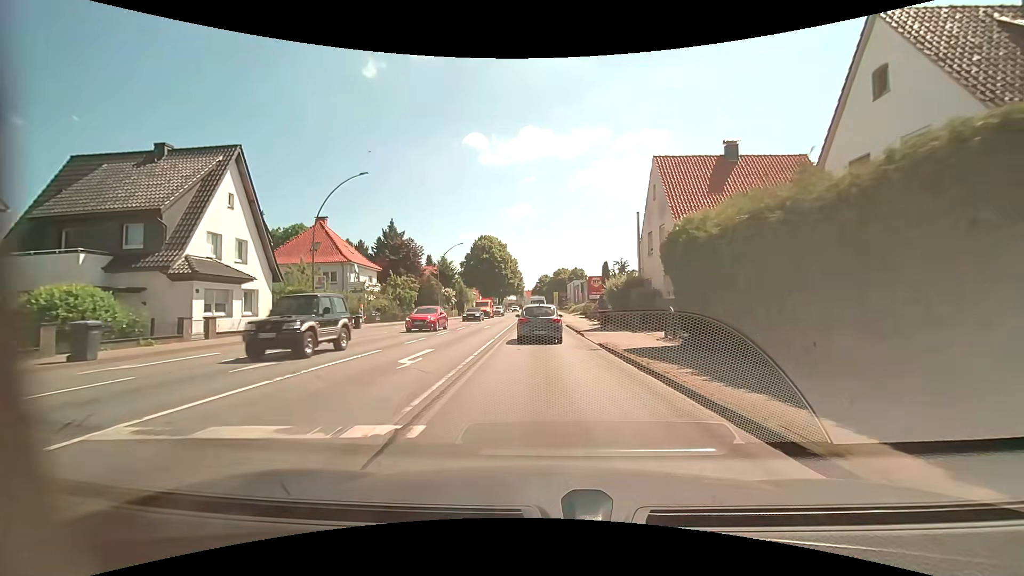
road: primary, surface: asphalt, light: Day
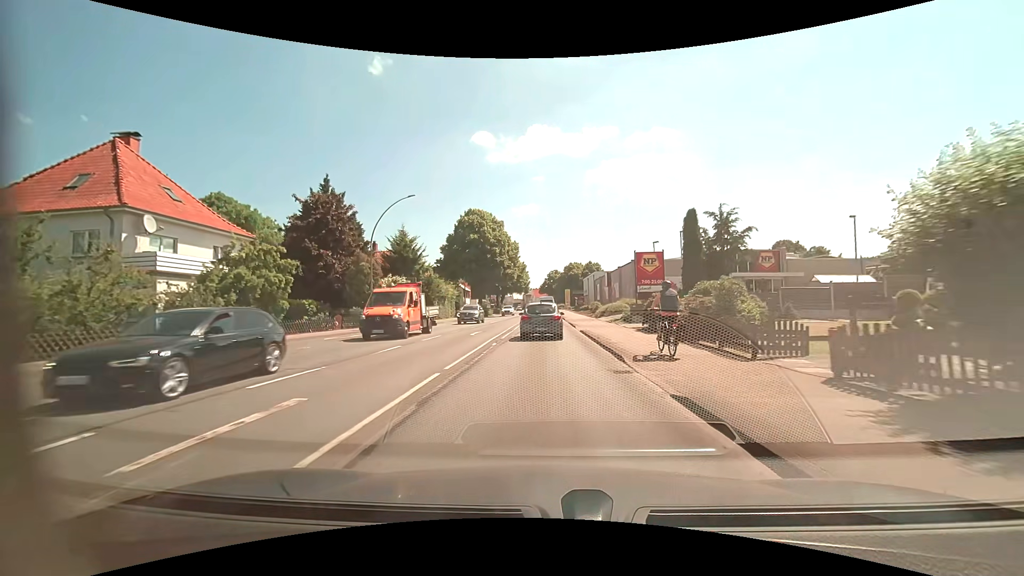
(0.0, +28.8) m; -1°
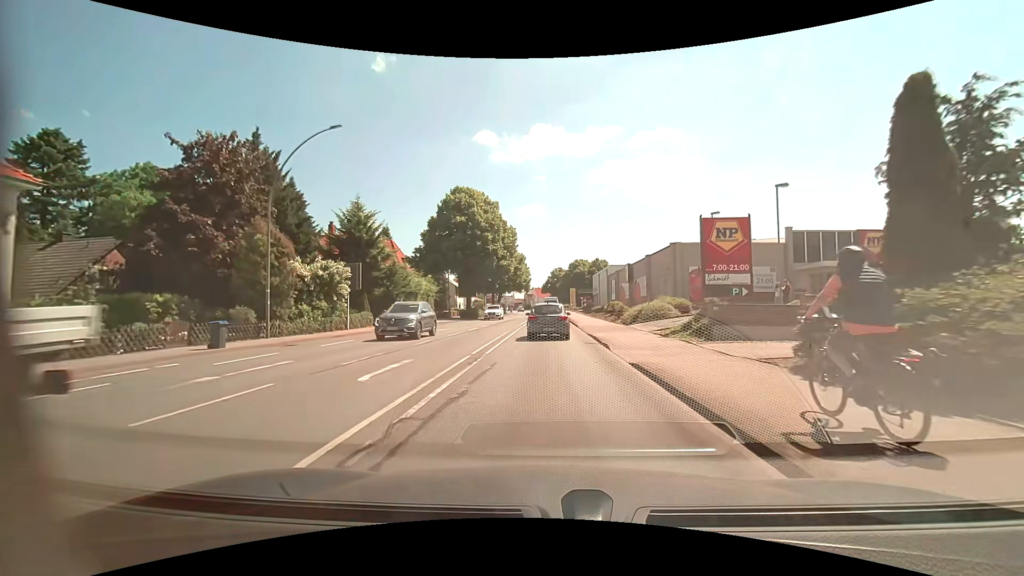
(0.0, +14.7) m; 0°
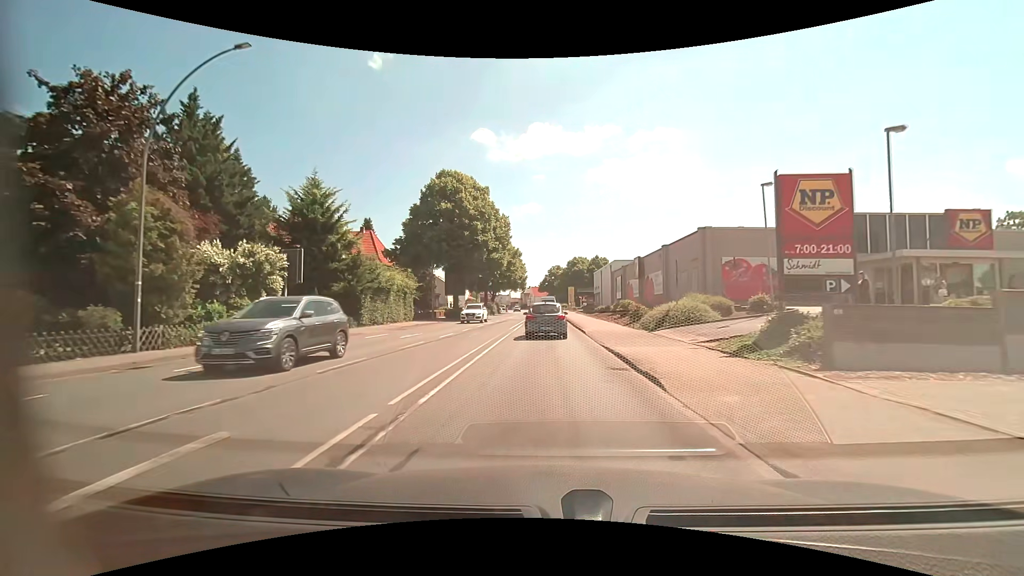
(0.0, +7.3) m; 0°
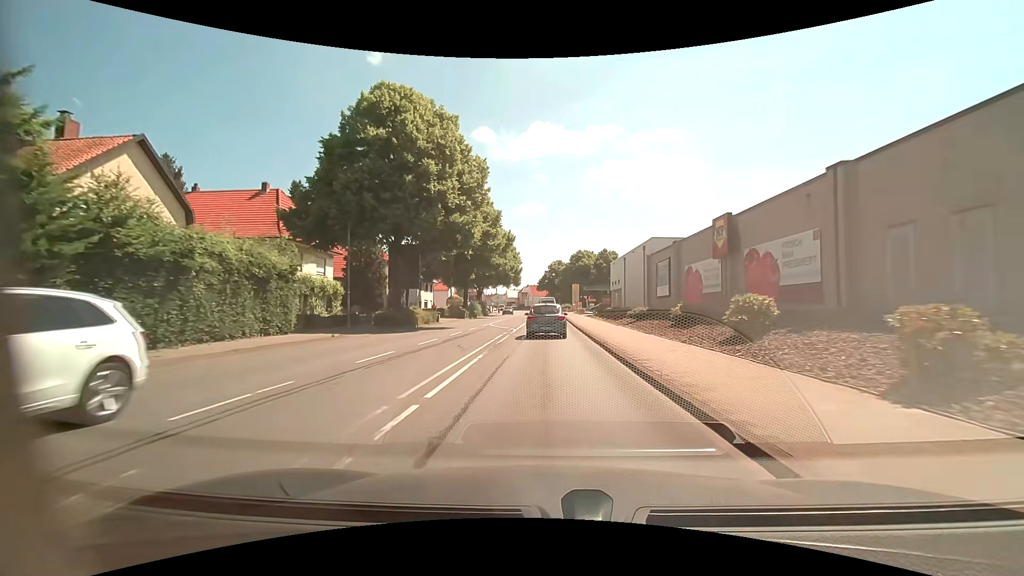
(+0.1, +22.3) m; 0°
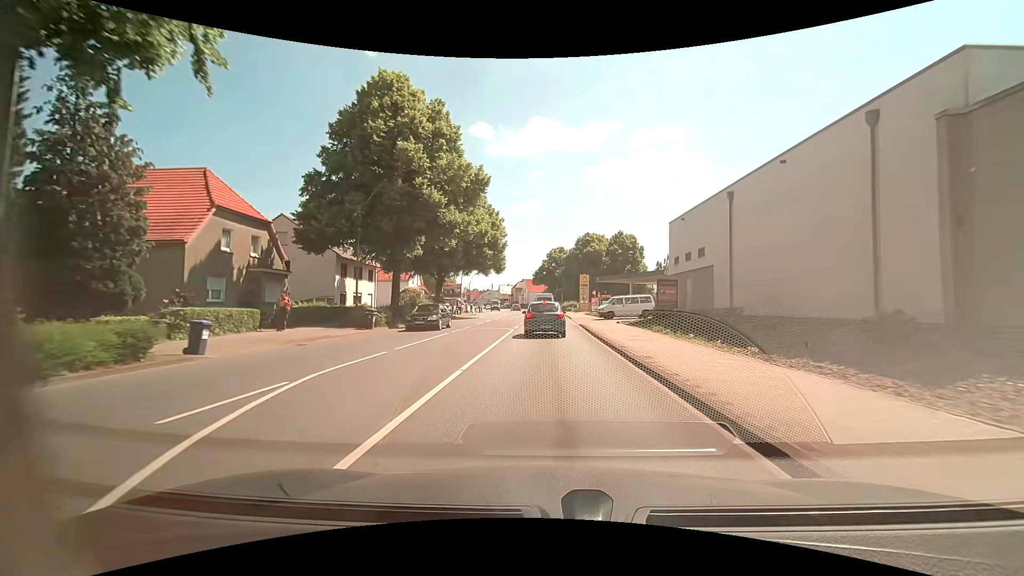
(+0.1, +30.6) m; +1°
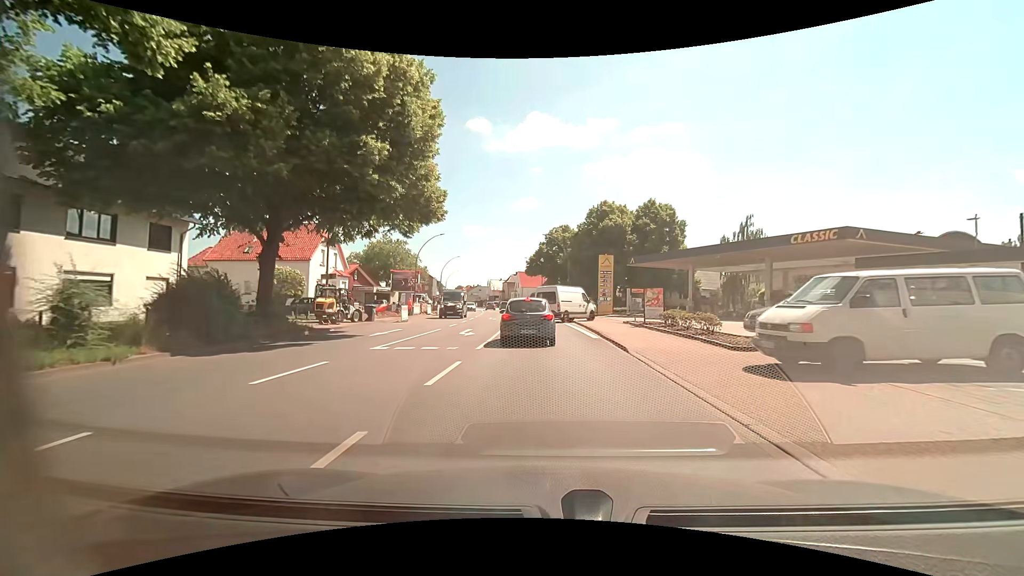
(-0.1, +32.1) m; 0°
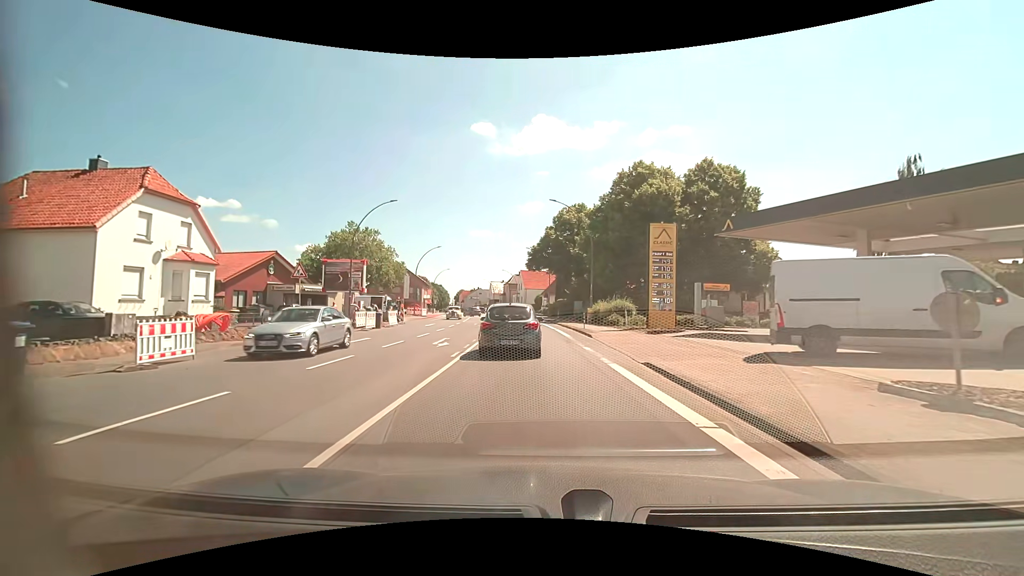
(0.0, +22.7) m; -1°
(0, +10) (0, +20) (-1, +30) (-2, +40) (-3, +50) (-4, +60) (-5, +70) (-6, +80) (-8, +90) (-9, +99) m
